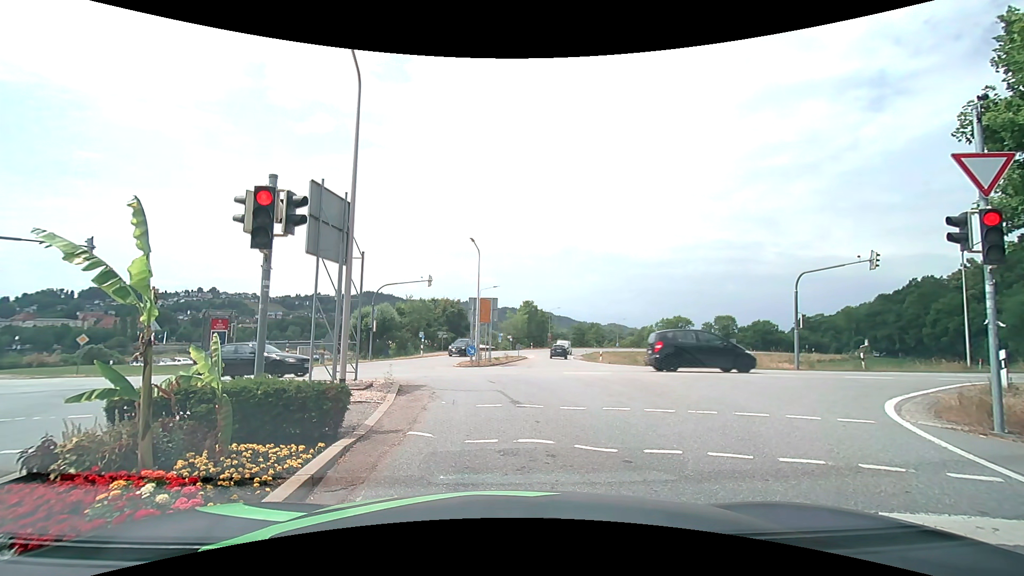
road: secondary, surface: asphalt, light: Day
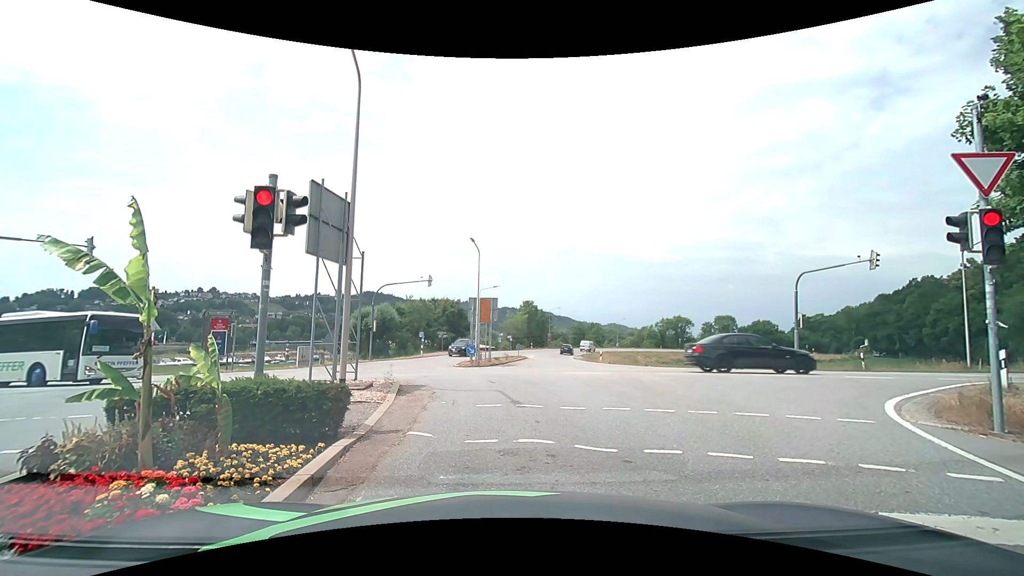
(0.0, 0.0) m; 0°
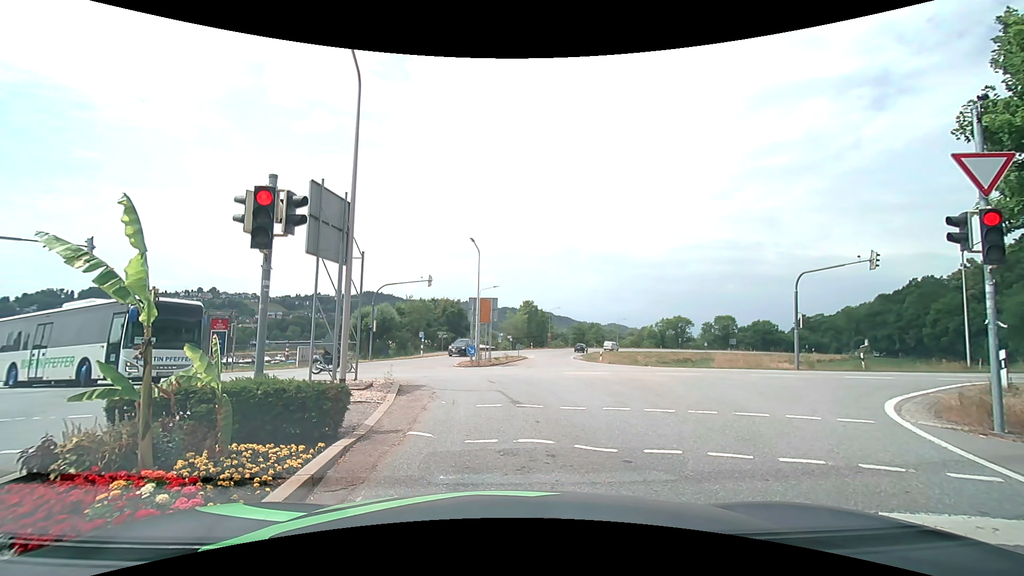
(0.0, 0.0) m; 0°
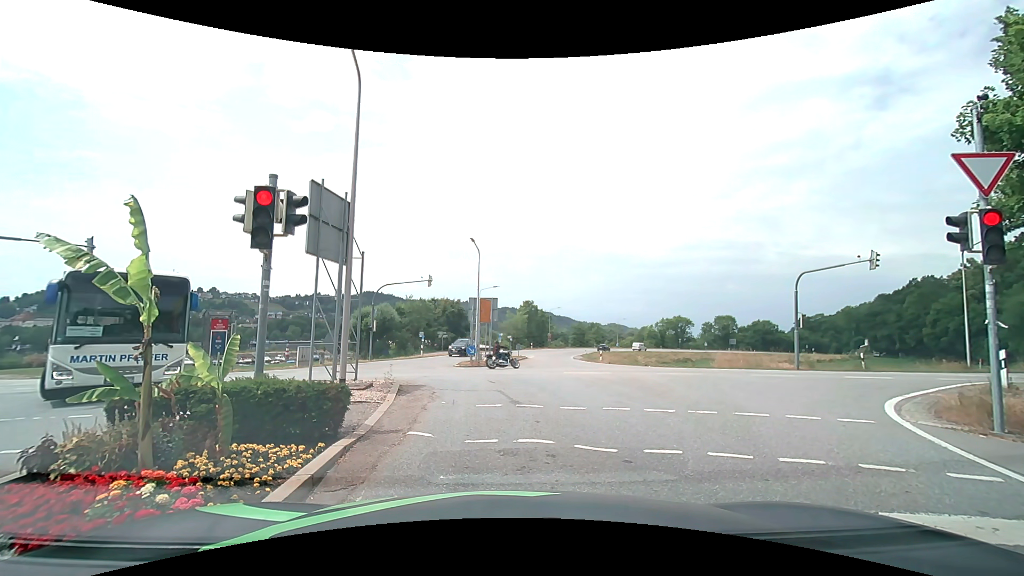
(0.0, 0.0) m; 0°
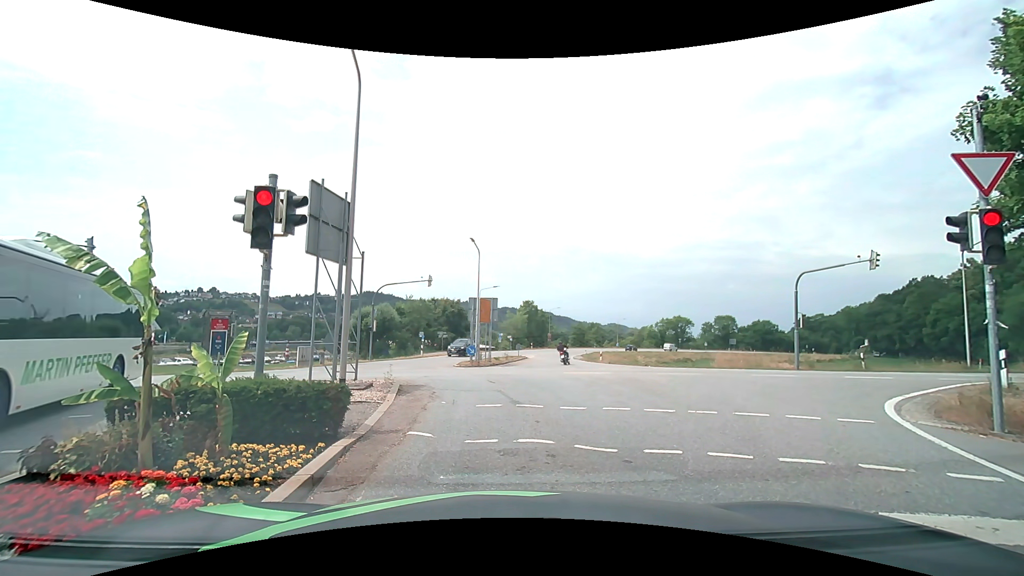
(0.0, 0.0) m; 0°
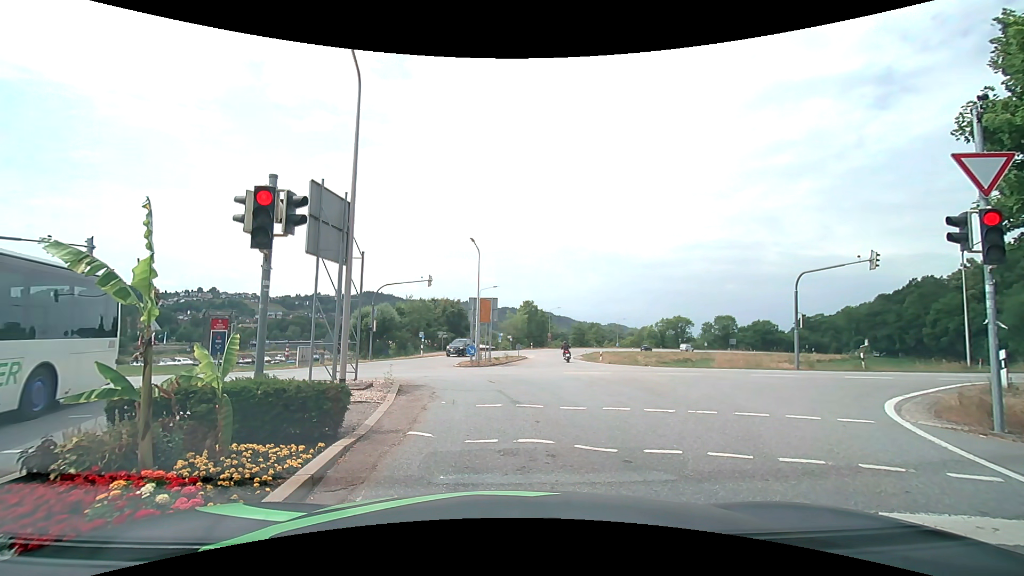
(0.0, 0.0) m; 0°
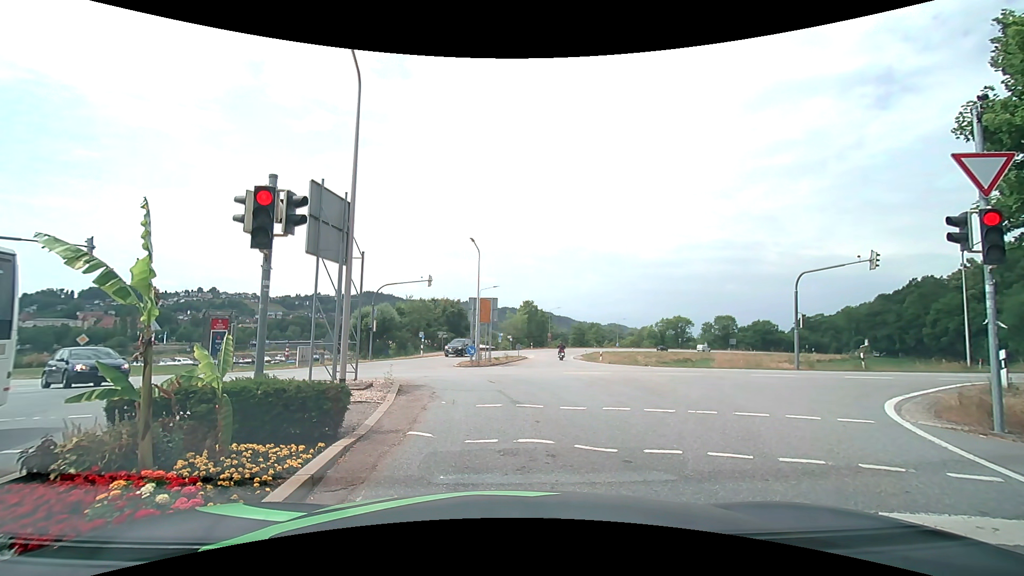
(0.0, 0.0) m; 0°
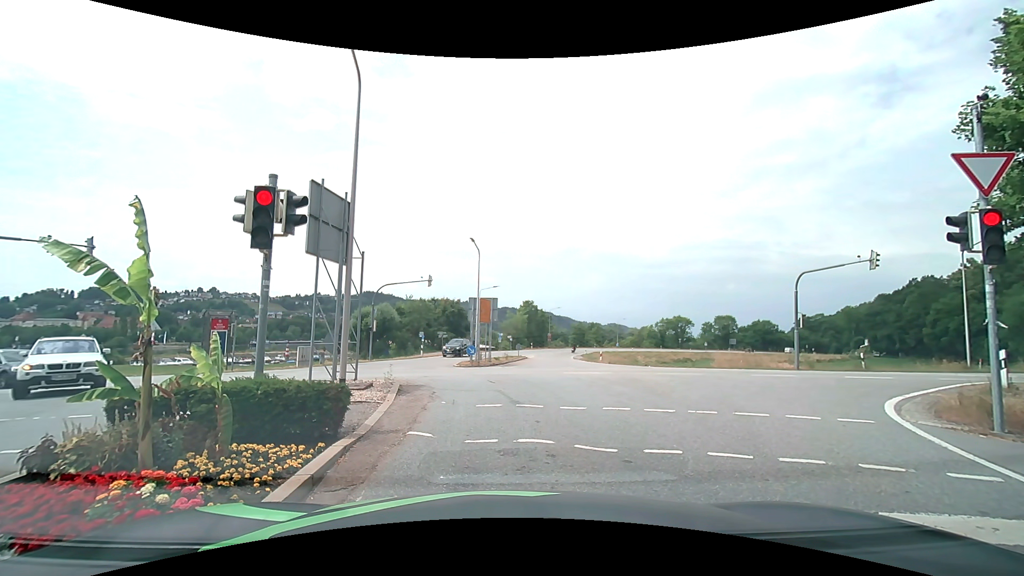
(0.0, 0.0) m; 0°
